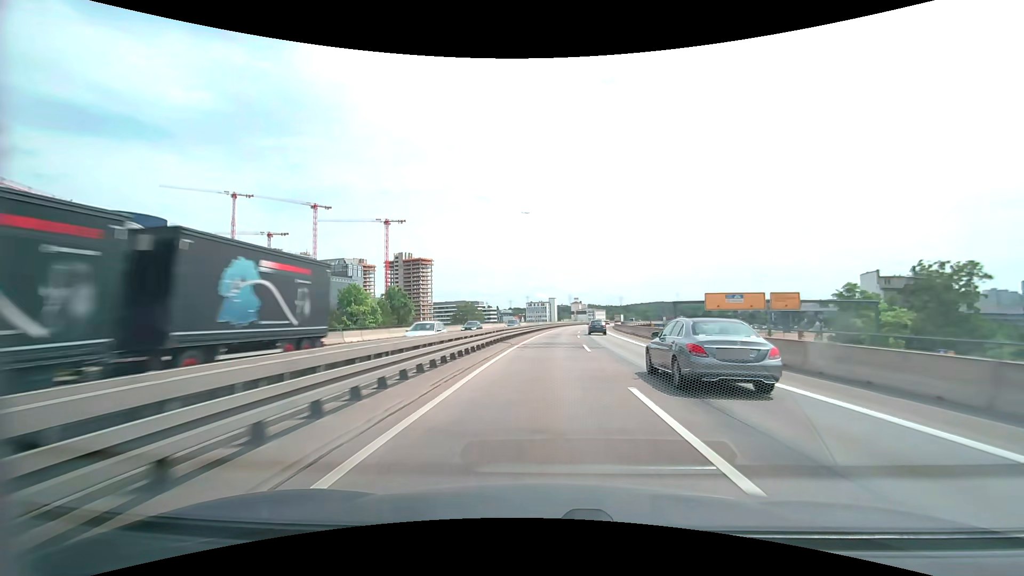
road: motorway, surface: asphalt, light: Day
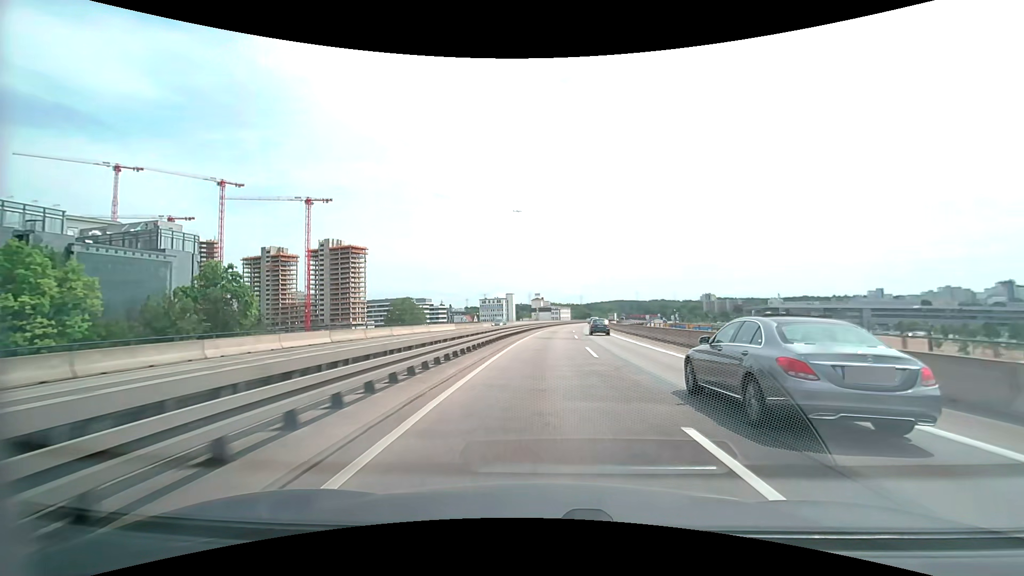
(+2.1, +57.6) m; +4°
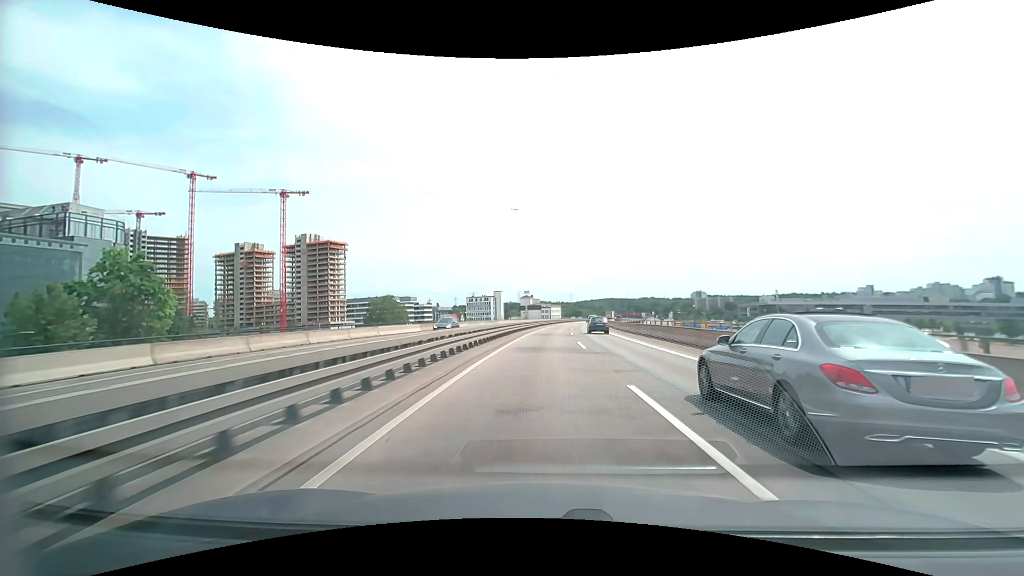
(+0.2, +14.4) m; +1°
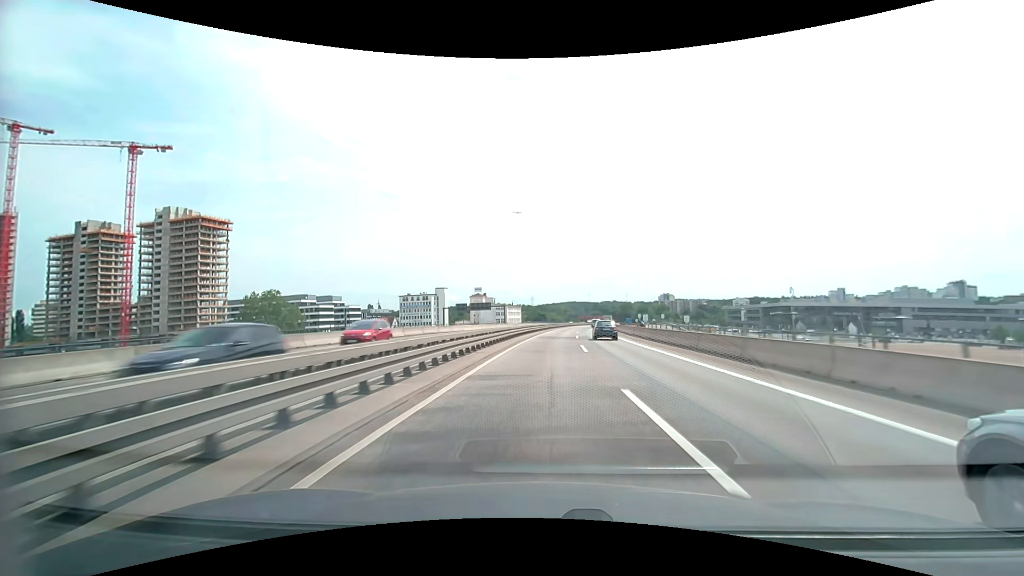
(+2.7, +71.9) m; +4°
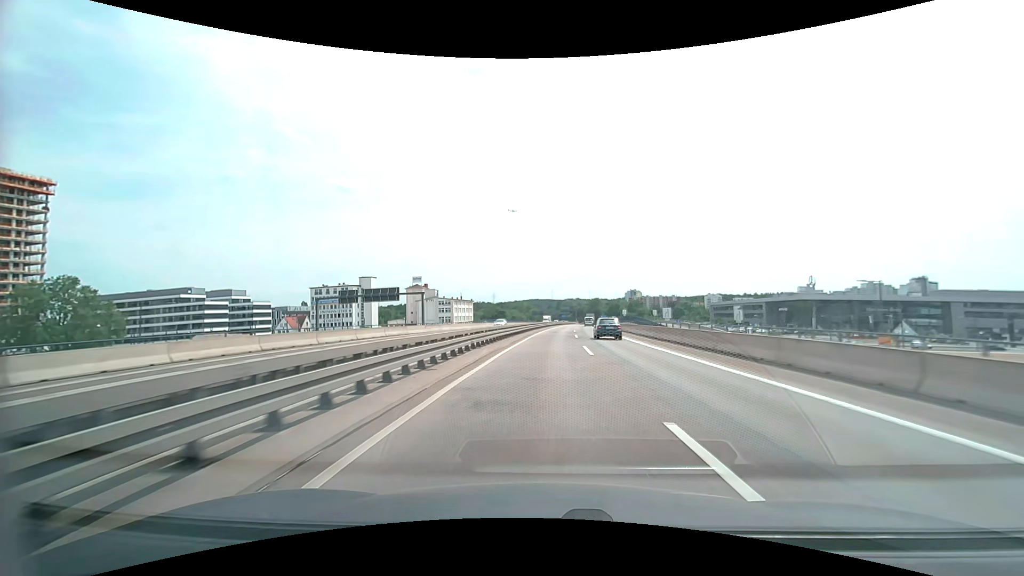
(+2.2, +57.5) m; +4°
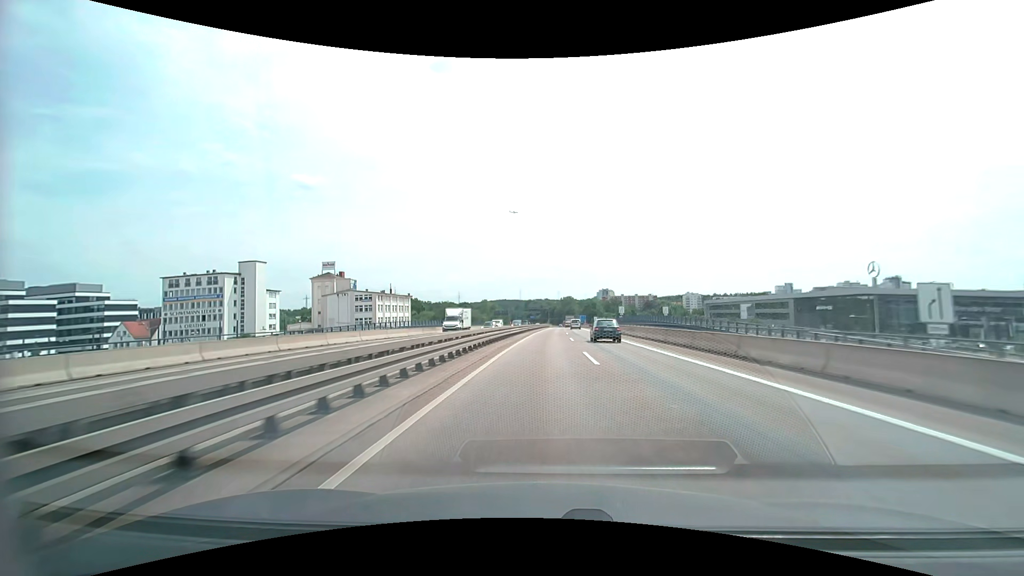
(+1.9, +57.4) m; +4°
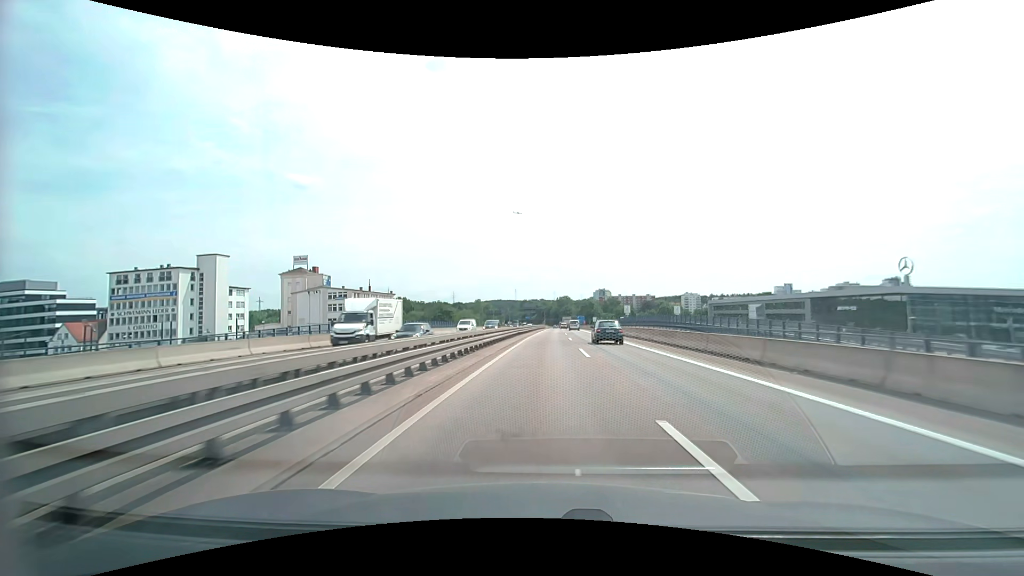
(+0.1, +14.3) m; 0°
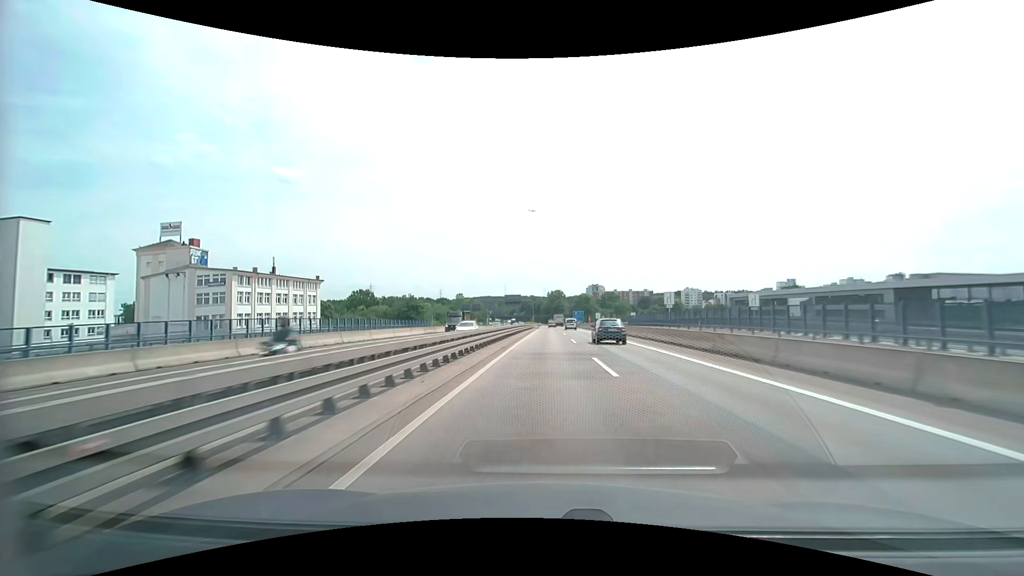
(+0.6, +43.0) m; +1°
(0, +10) (0, +20) (0, +30) (0, +40) (0, +50) (0, +60) (0, +70) (+1, +80) (+1, +90) (+1, +100) m
